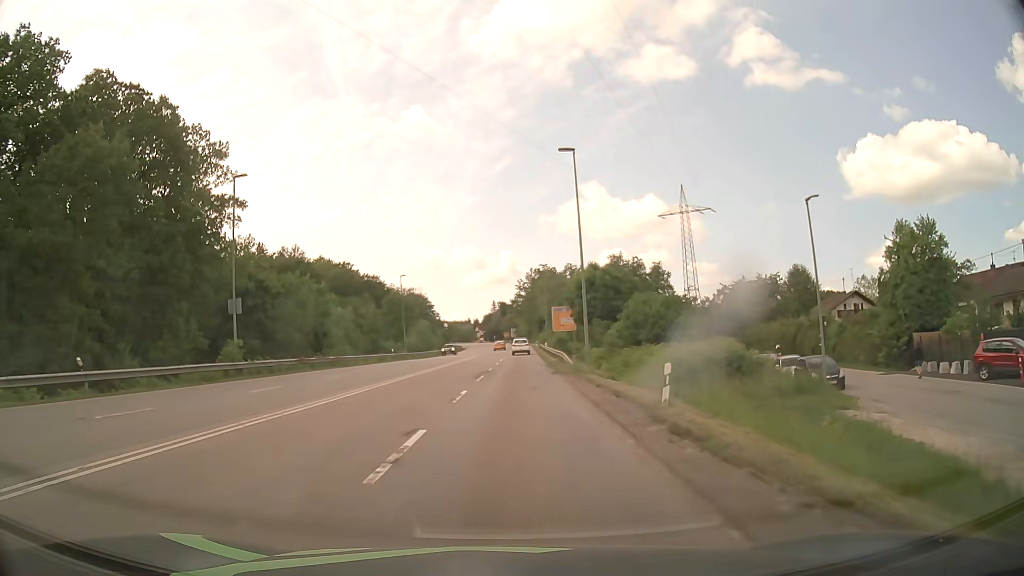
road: secondary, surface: asphalt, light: Day
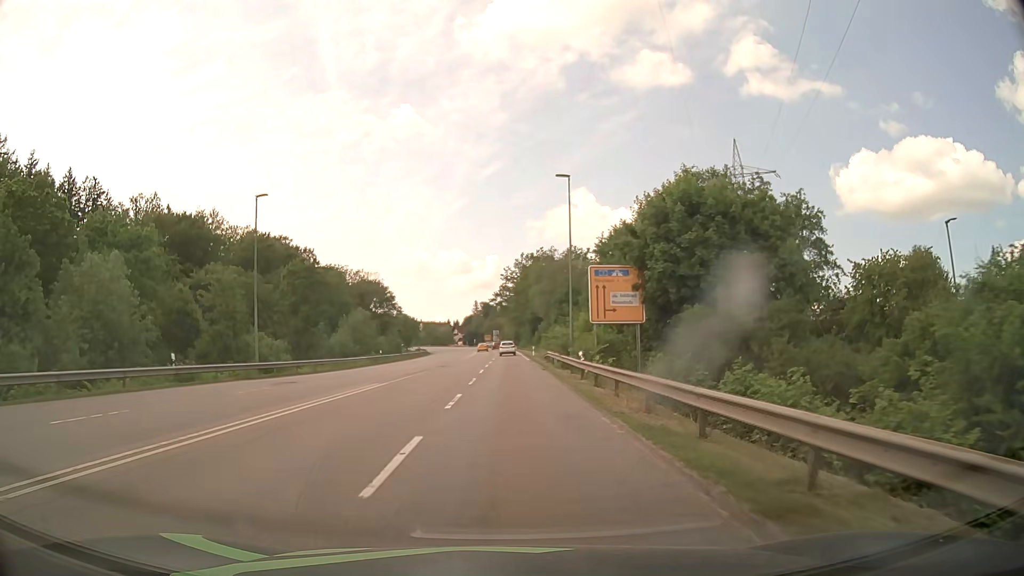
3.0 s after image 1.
(+0.6, +45.4) m; +1°
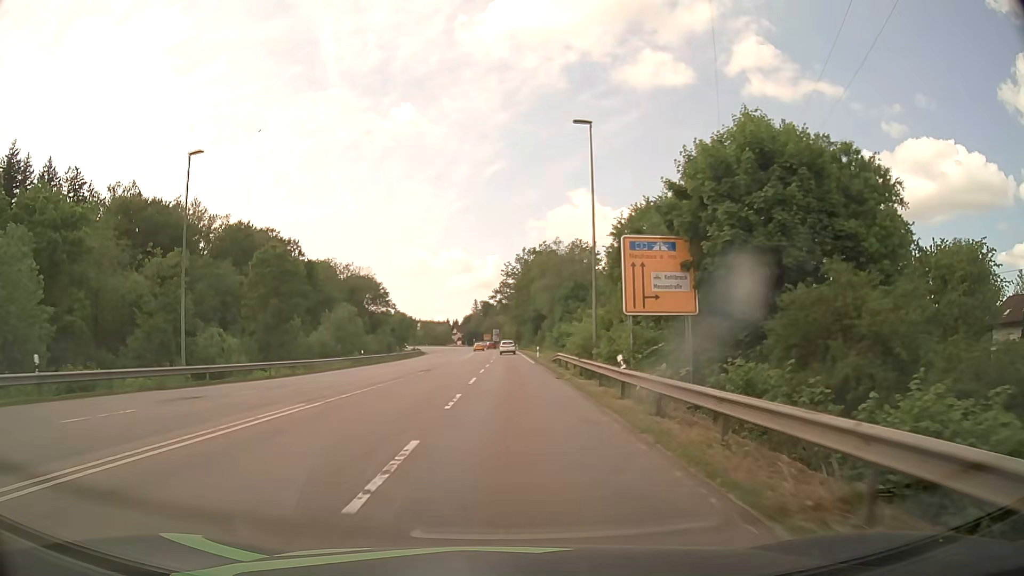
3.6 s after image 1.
(0.0, +9.1) m; 0°
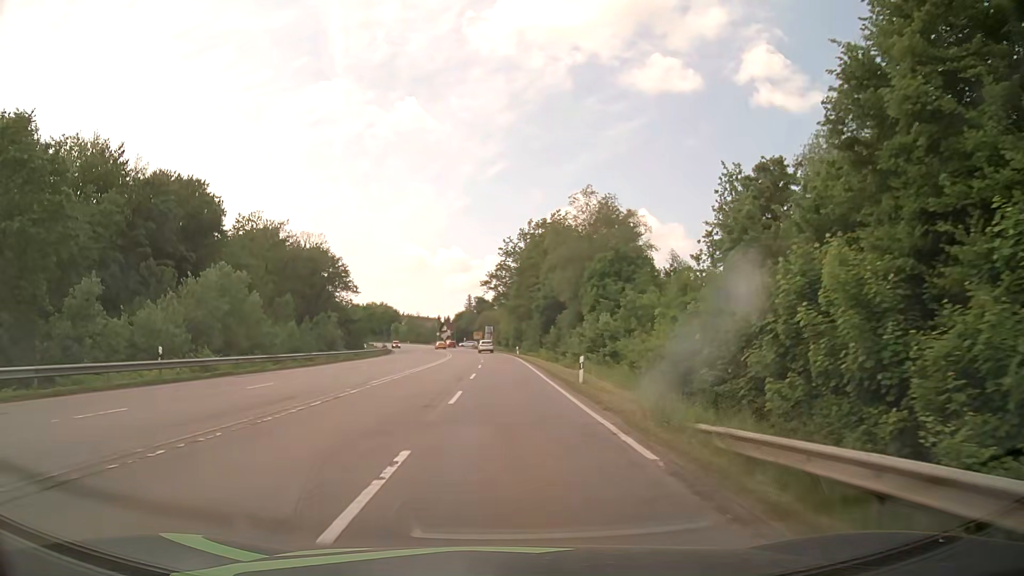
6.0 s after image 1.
(0.0, +36.4) m; 0°
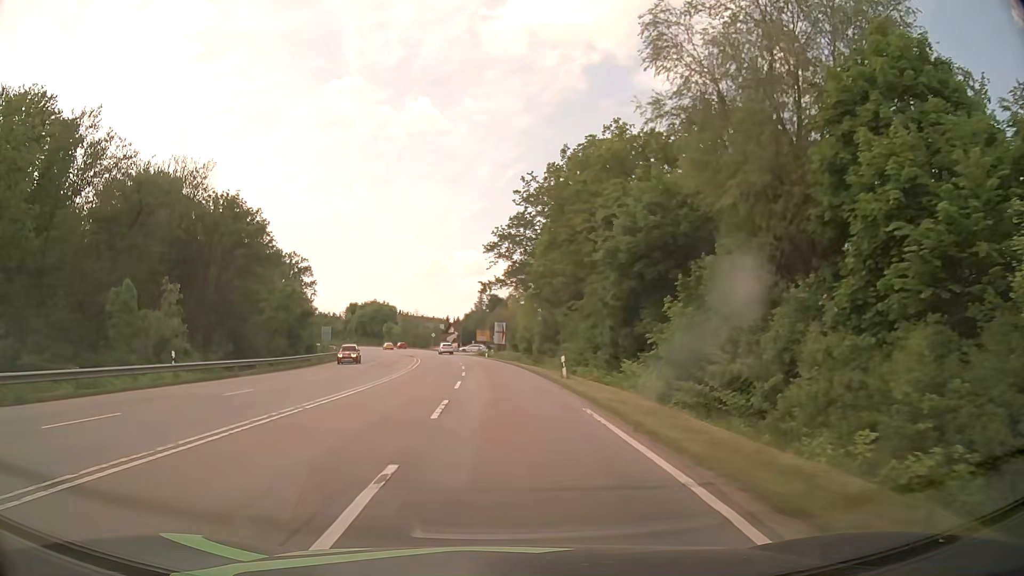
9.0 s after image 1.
(-0.1, +45.6) m; -1°
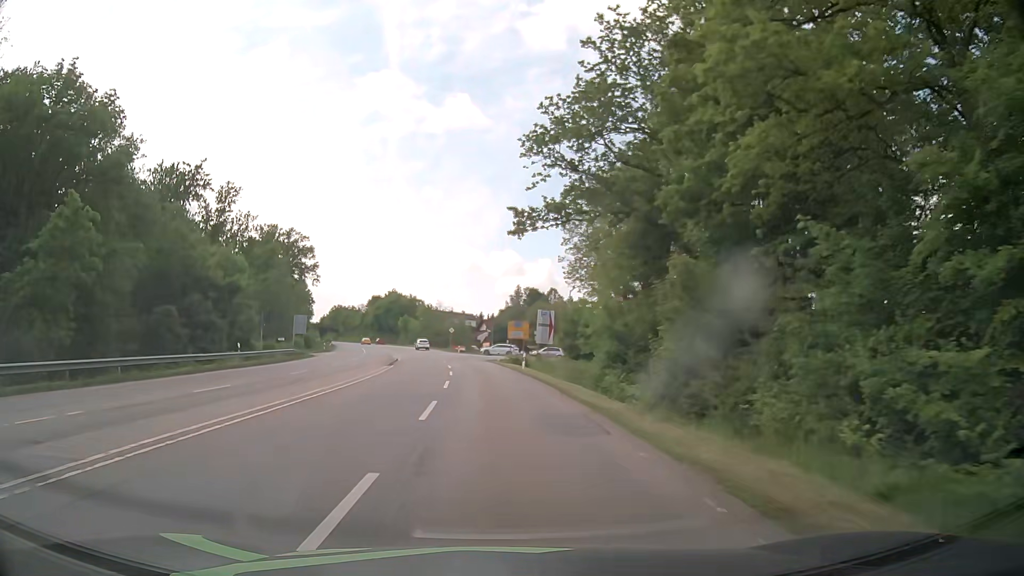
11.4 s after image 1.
(-0.9, +36.5) m; -3°
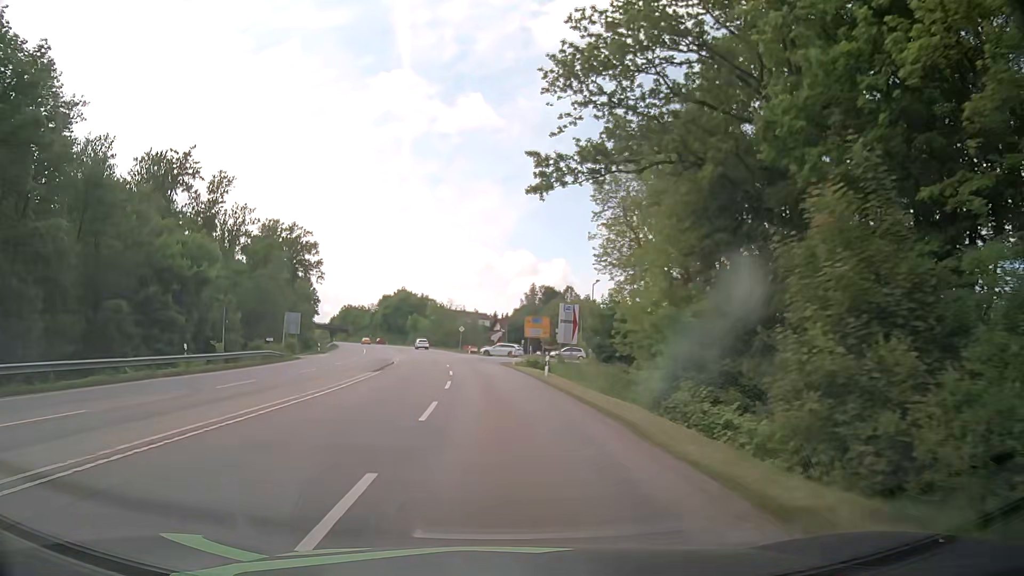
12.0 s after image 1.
(-0.1, +9.1) m; -1°
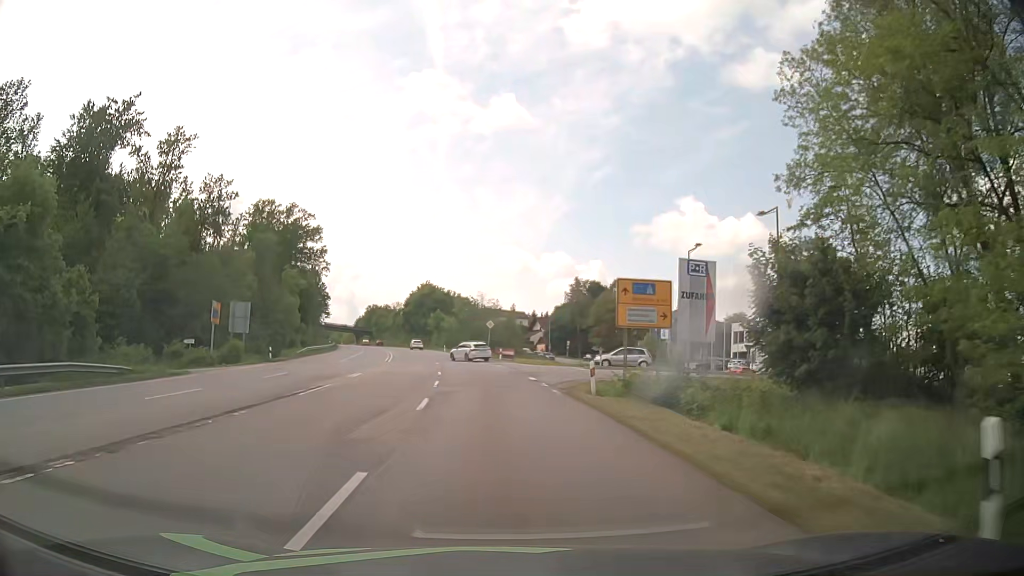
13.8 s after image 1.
(-0.9, +27.4) m; -3°
(0, +10) (0, +20) (-1, +30) (-2, +40) (-4, +50) (-6, +60) (-8, +69) (-10, +79) (-12, +89) (-14, +99) m
